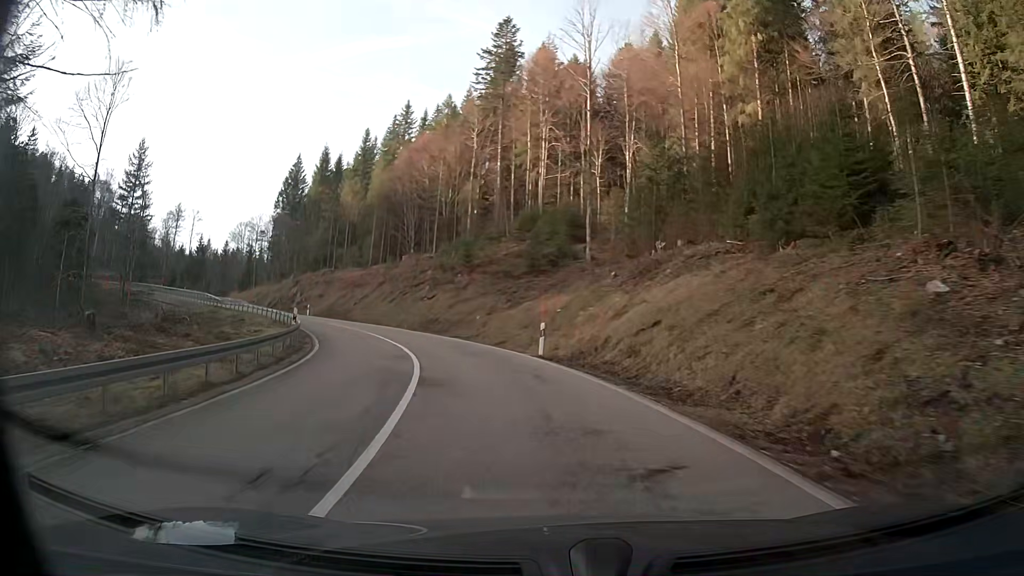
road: secondary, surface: asphalt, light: Day
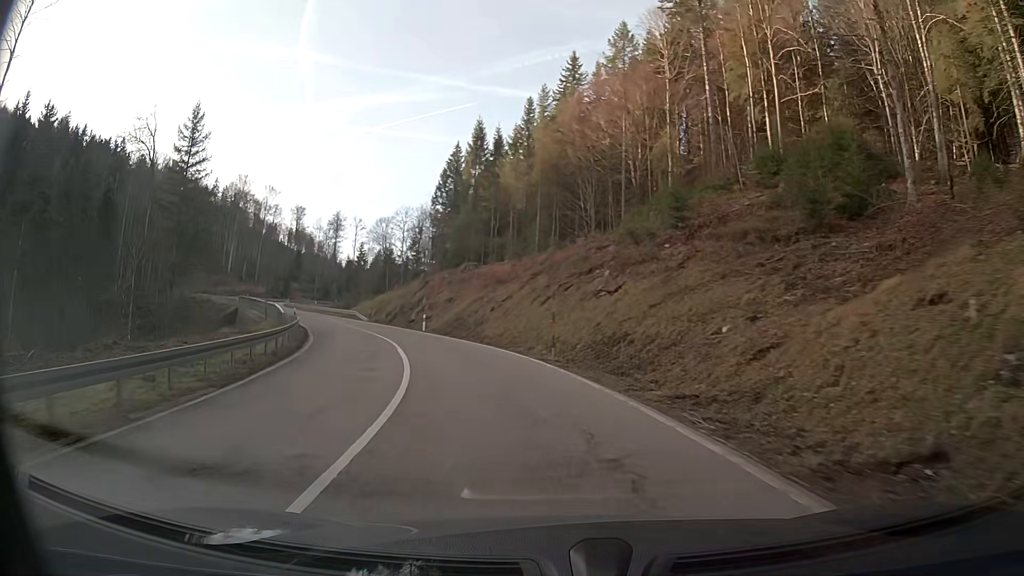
(-3.7, +24.6) m; -18°
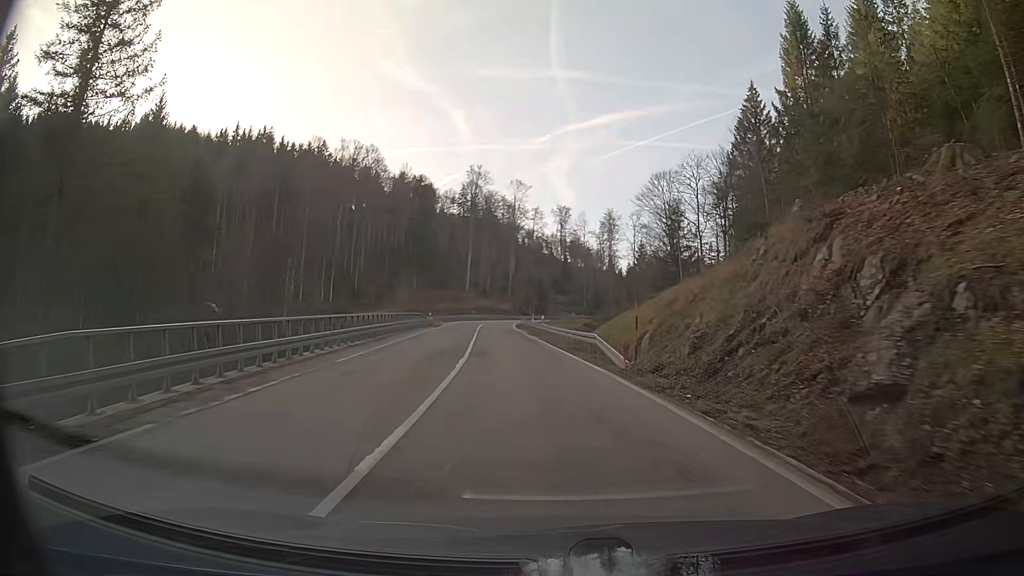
(-9.4, +41.1) m; -23°
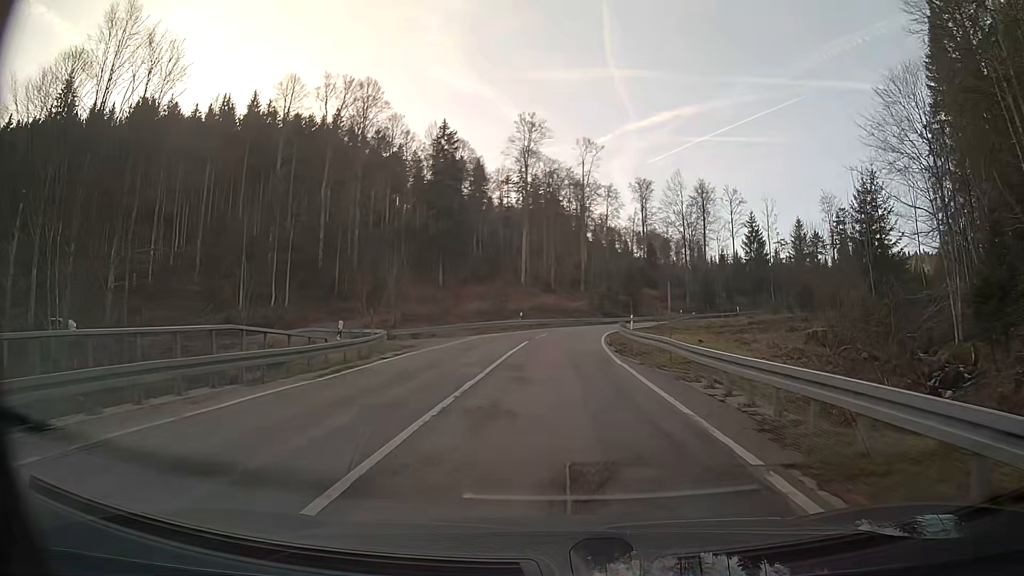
(-2.6, +43.7) m; -5°
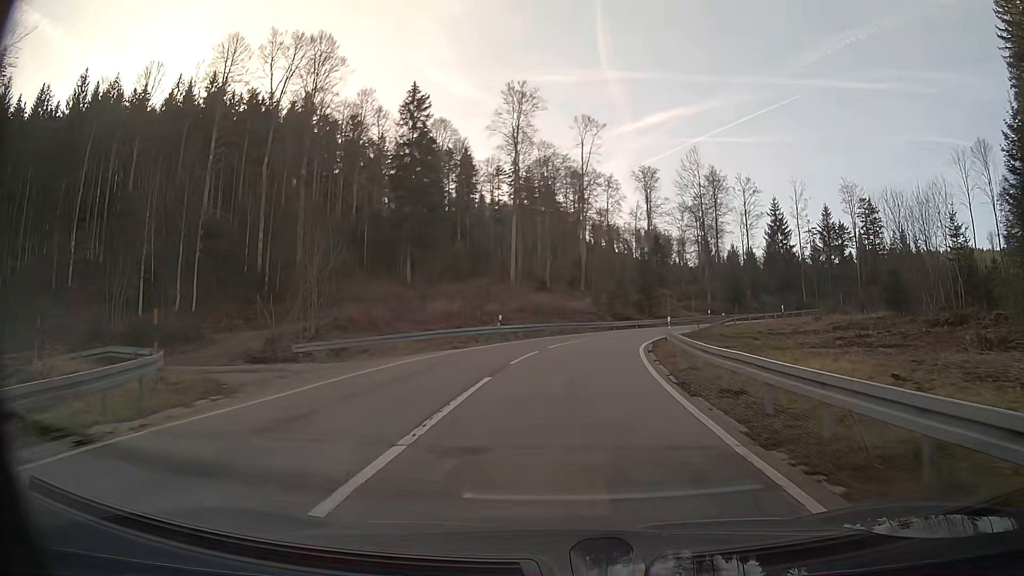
(+0.1, +17.4) m; +1°
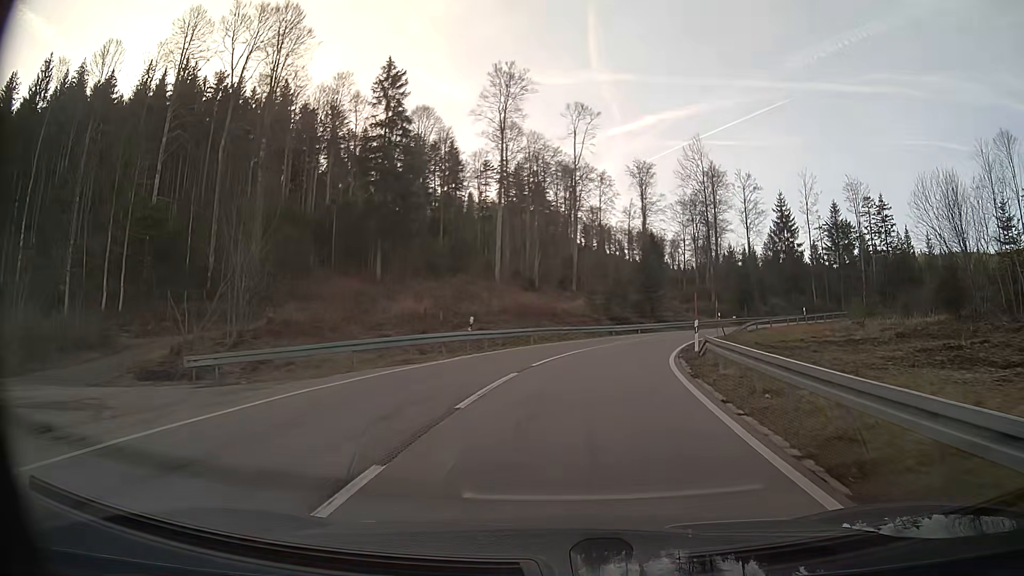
(+0.1, +8.3) m; +2°
